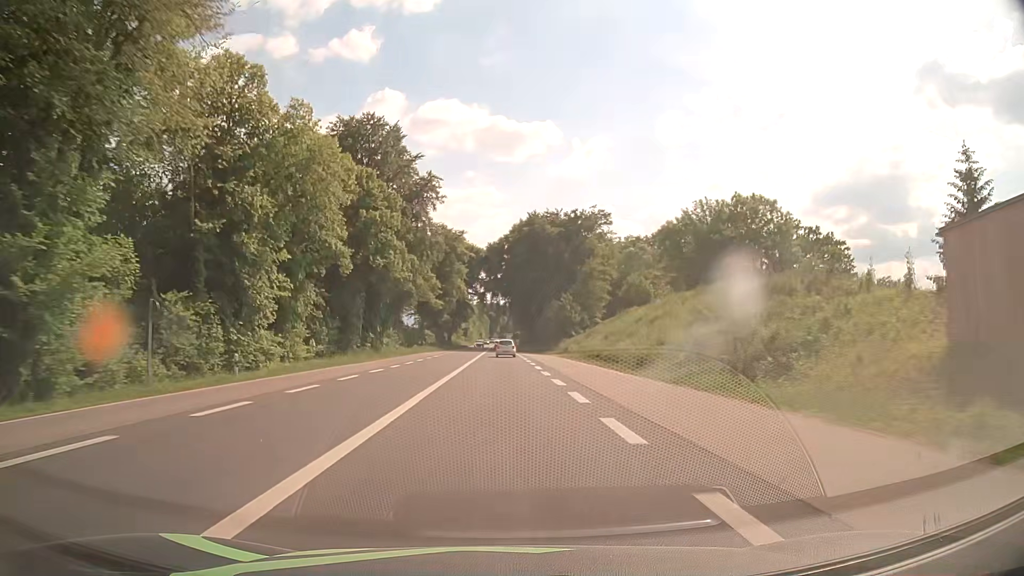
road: primary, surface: asphalt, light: Day
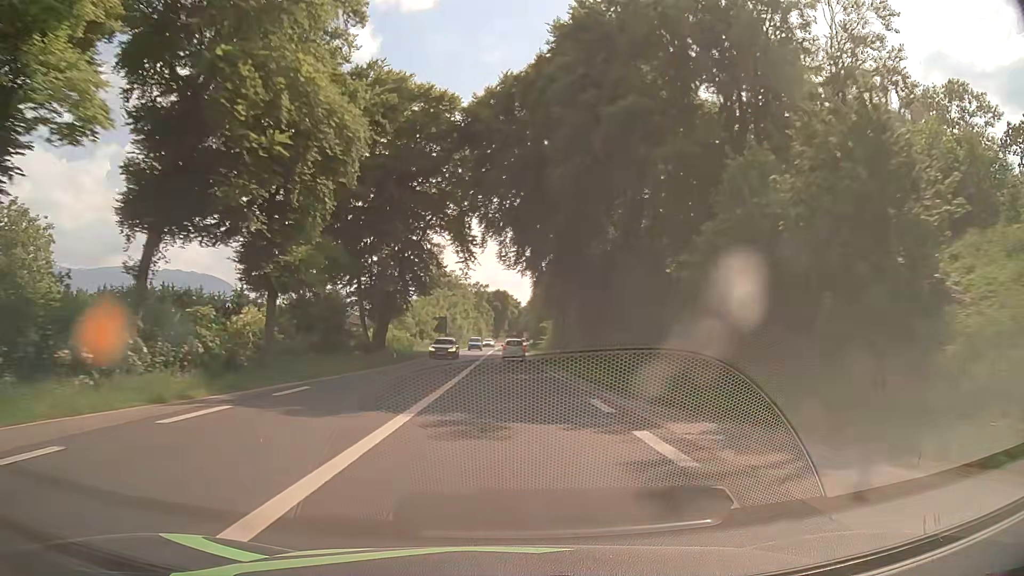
(-1.4, +73.5) m; -1°
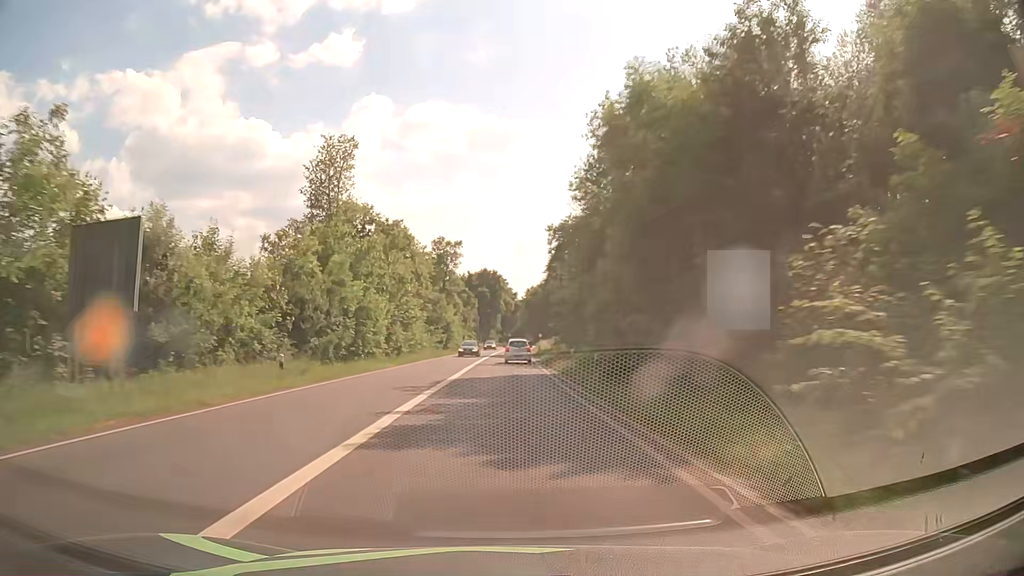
(+0.4, +70.0) m; +1°
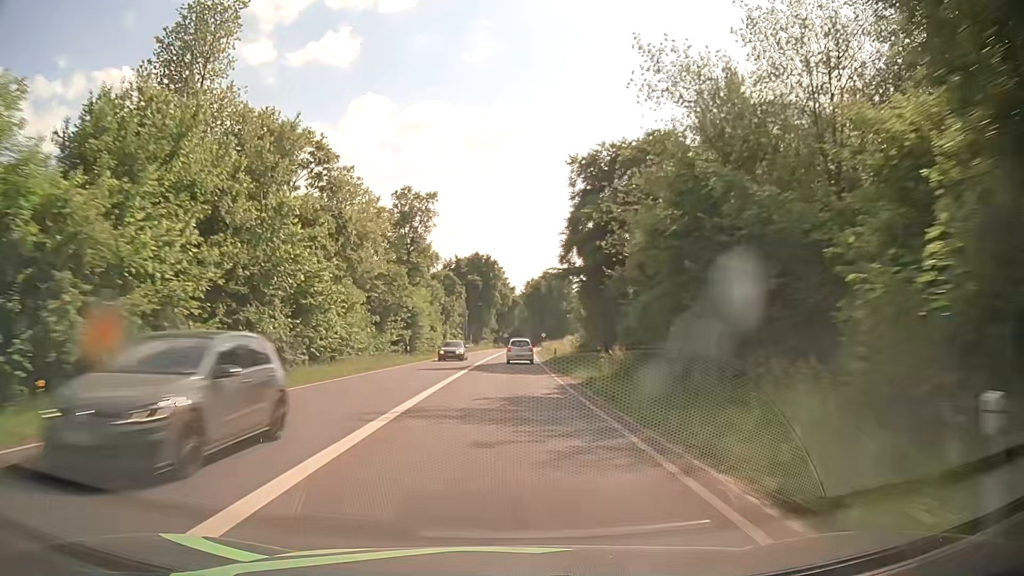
(0.0, +27.0) m; 0°
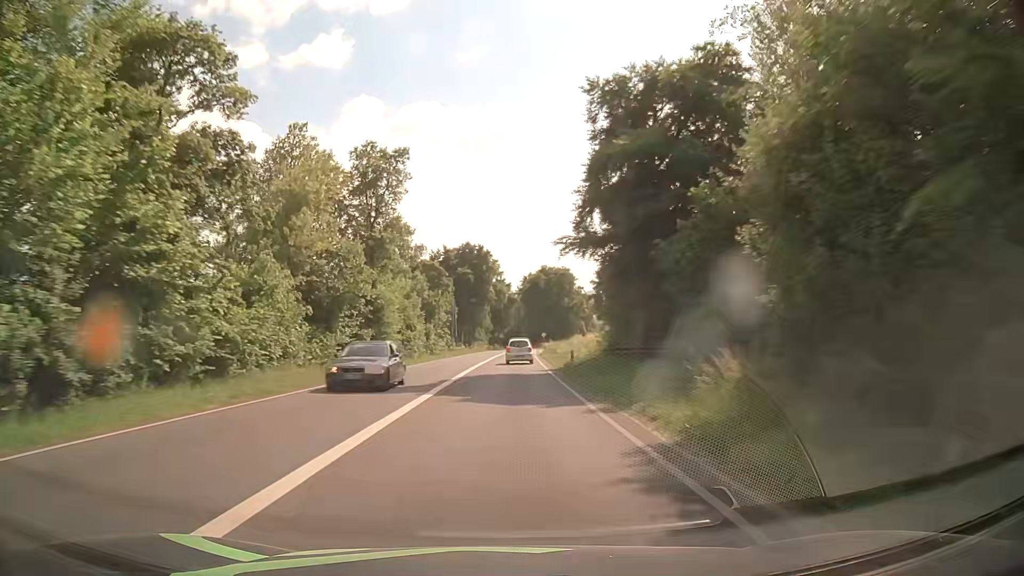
(+0.1, +13.4) m; +1°
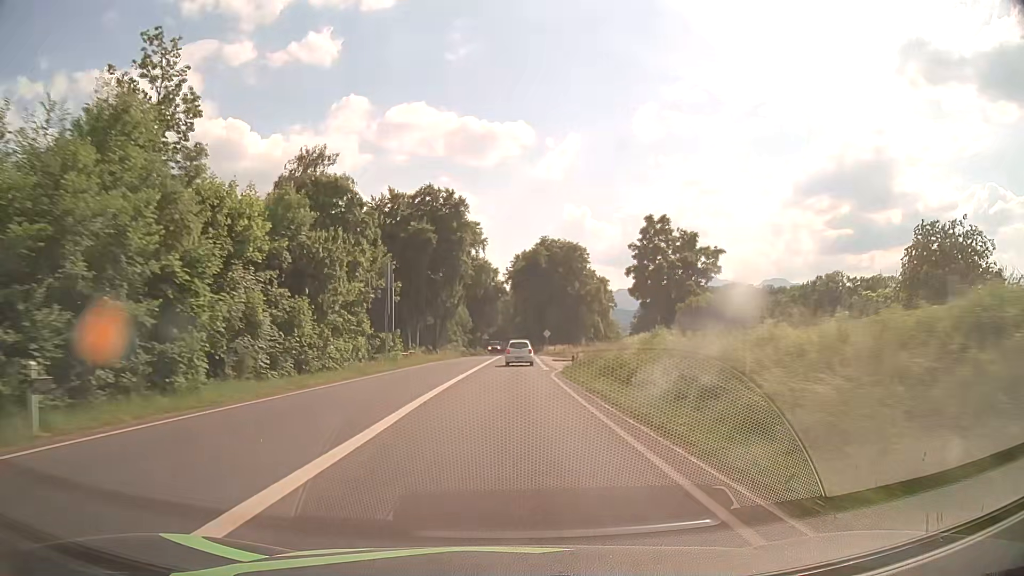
(+0.2, +39.6) m; +1°
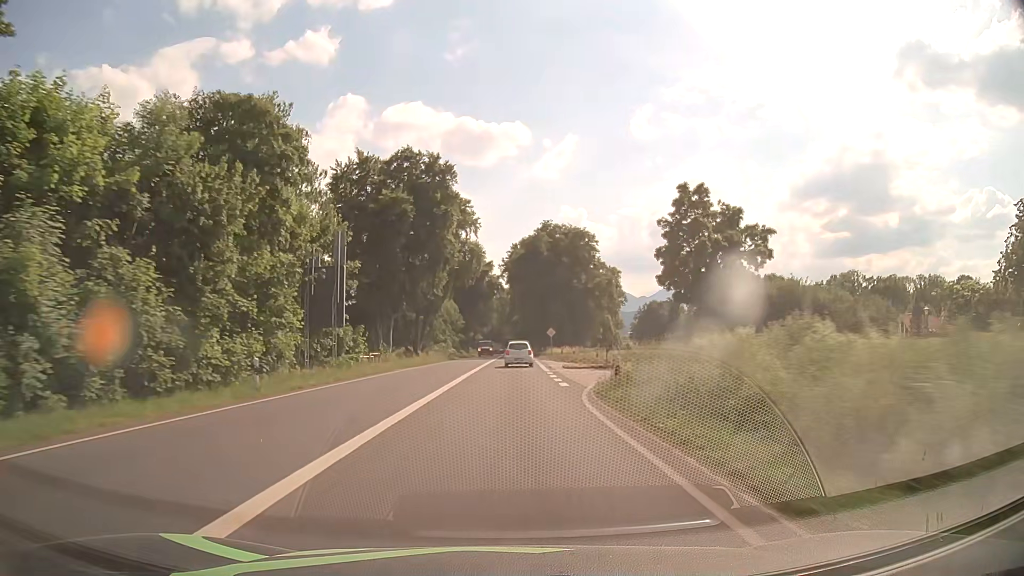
(0.0, +13.0) m; +1°
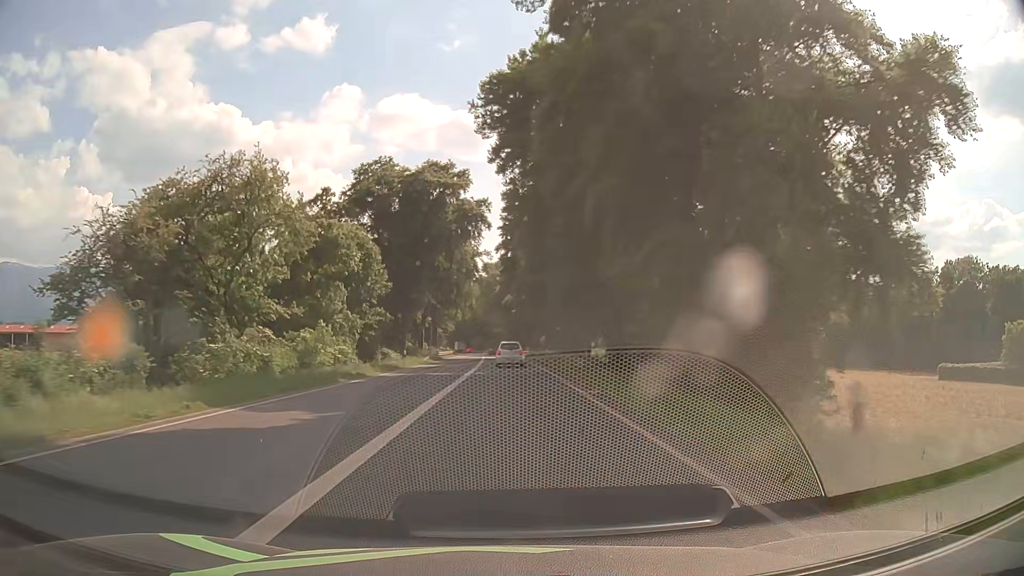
(+0.2, +64.5) m; +1°
(0, +10) (0, +20) (0, +30) (0, +40) (0, +50) (0, +60) (-1, +70) (-1, +80) (-1, +90) (-1, +100) m
